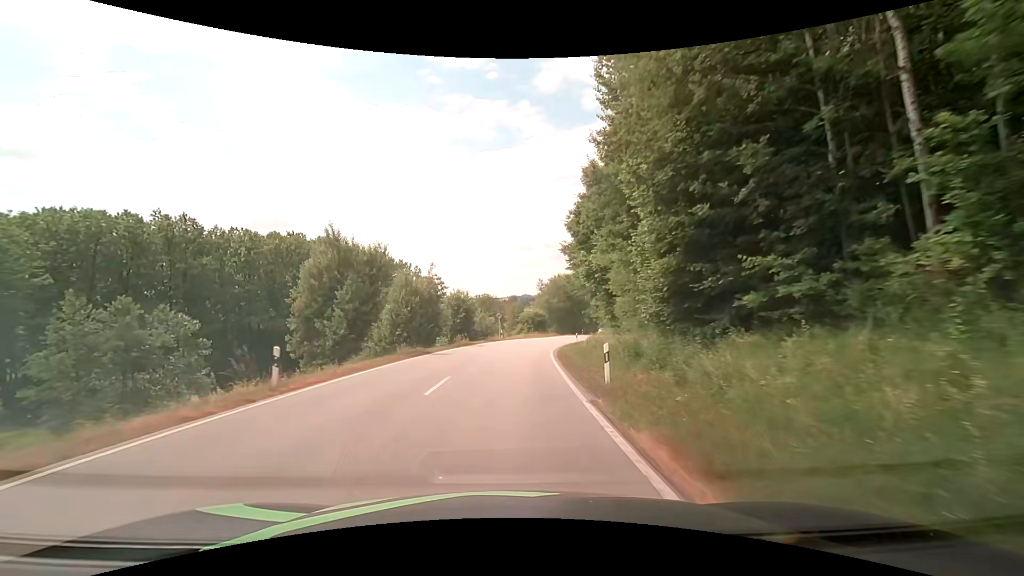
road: secondary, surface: asphalt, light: Day
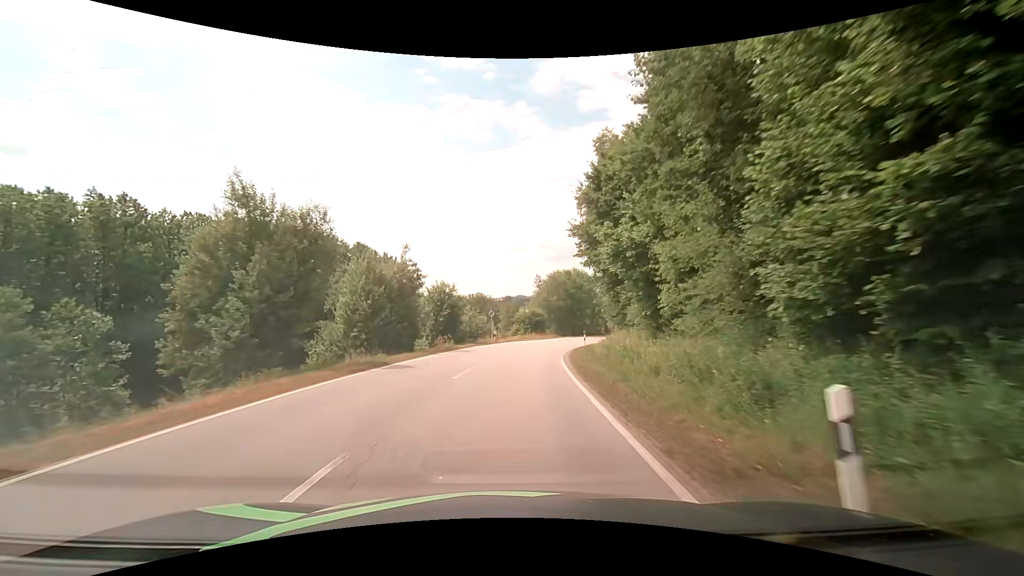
(0.0, +8.8) m; 0°
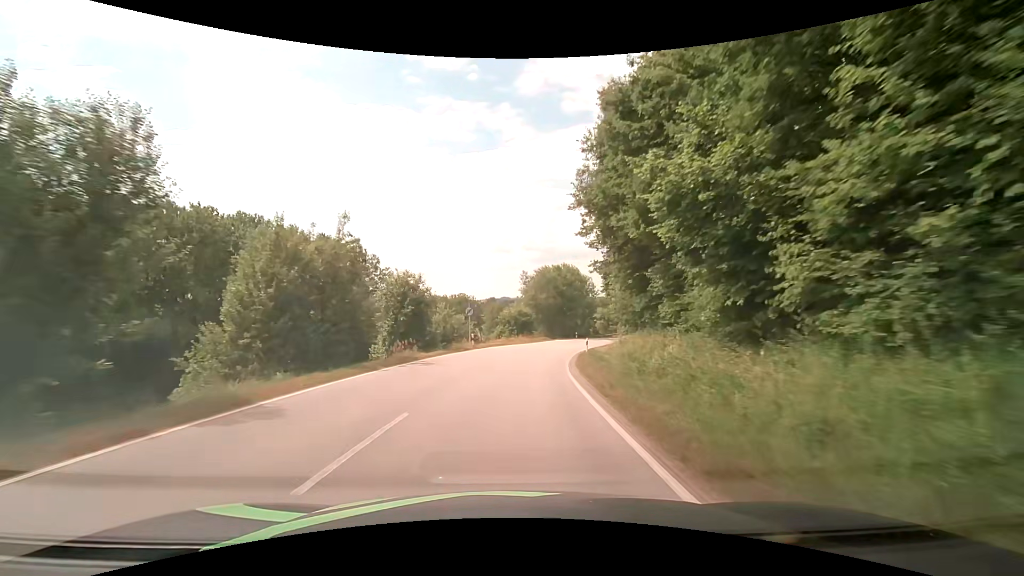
(+0.1, +9.2) m; +2°
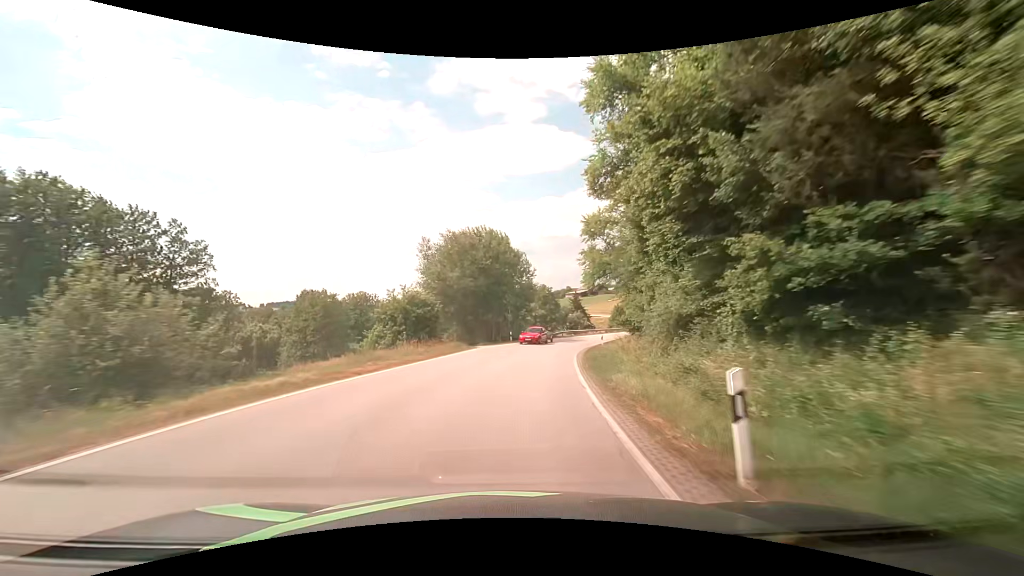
(+2.3, +29.7) m; +9°
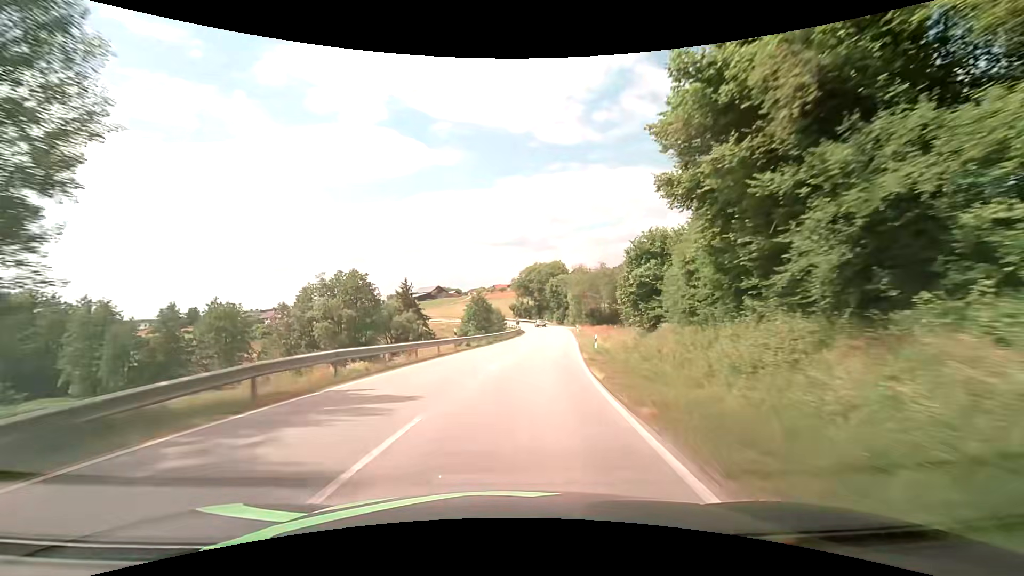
(+8.5, +53.2) m; +18°
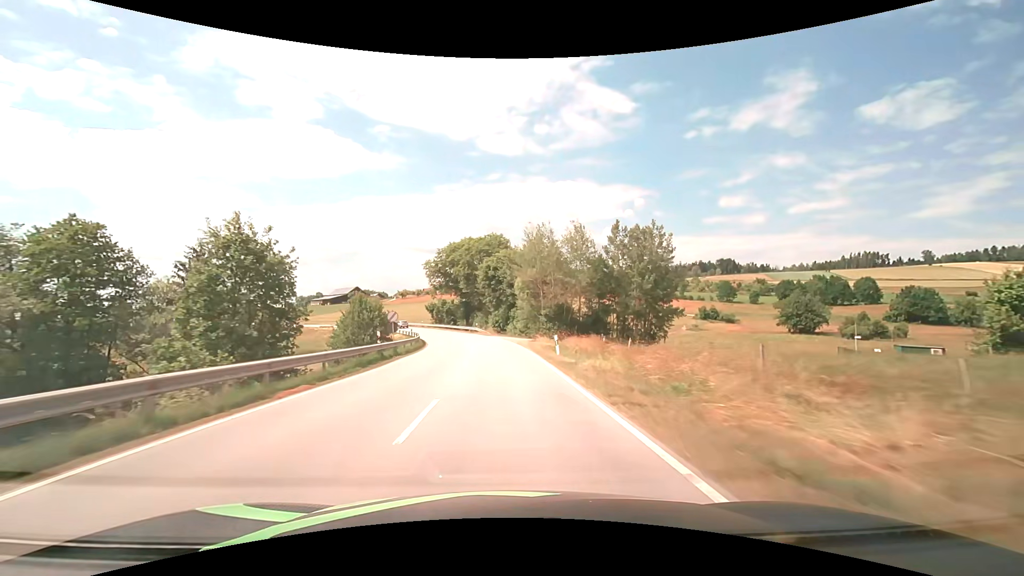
(+4.6, +45.7) m; +8°
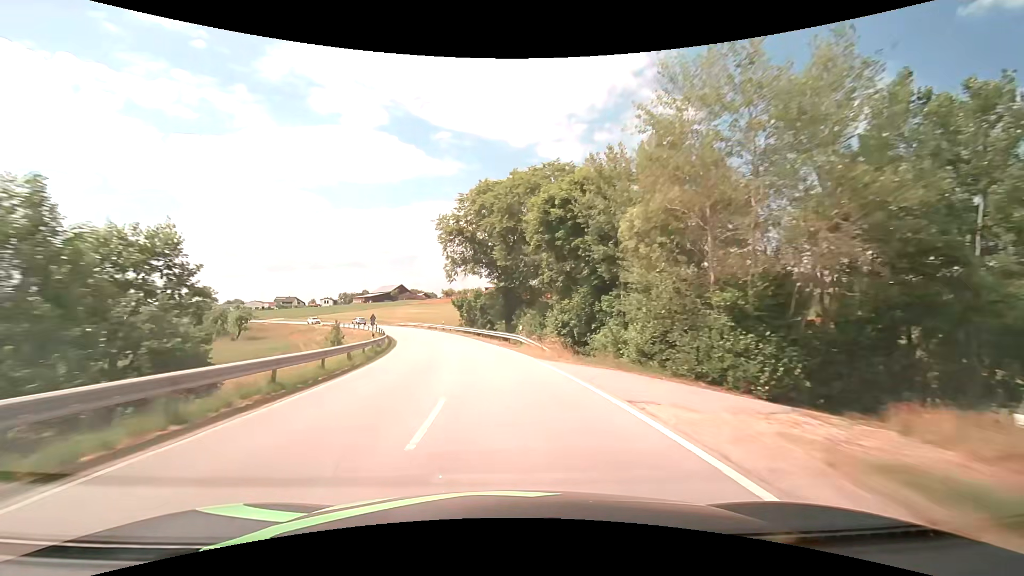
(-1.4, +36.7) m; -6°
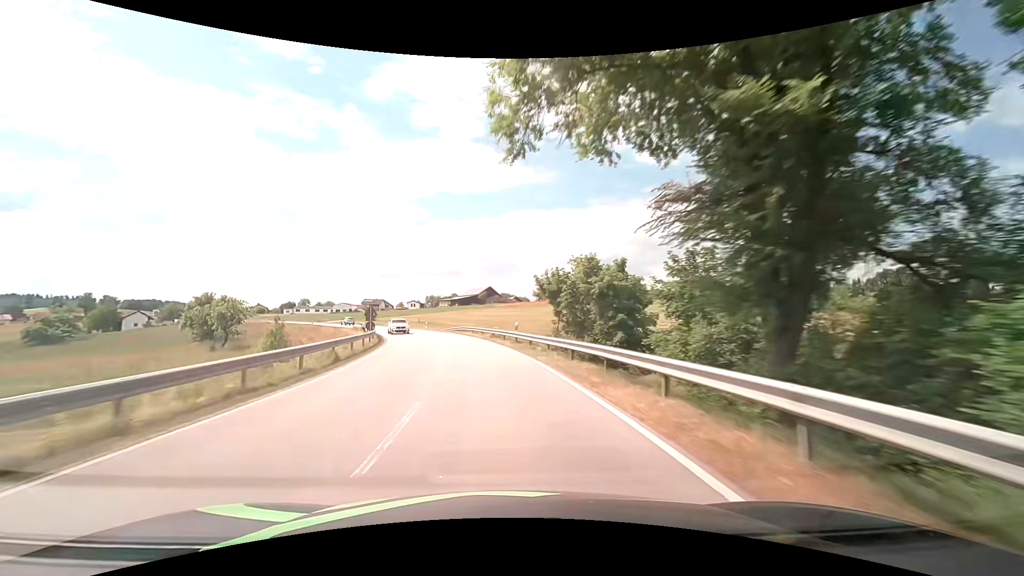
(-3.3, +37.5) m; -10°
(0, +10) (-1, +20) (-3, +30) (-5, +40) (-7, +49) (-10, +59) (-14, +68) (-18, +77) (-23, +86) (-28, +95) m
